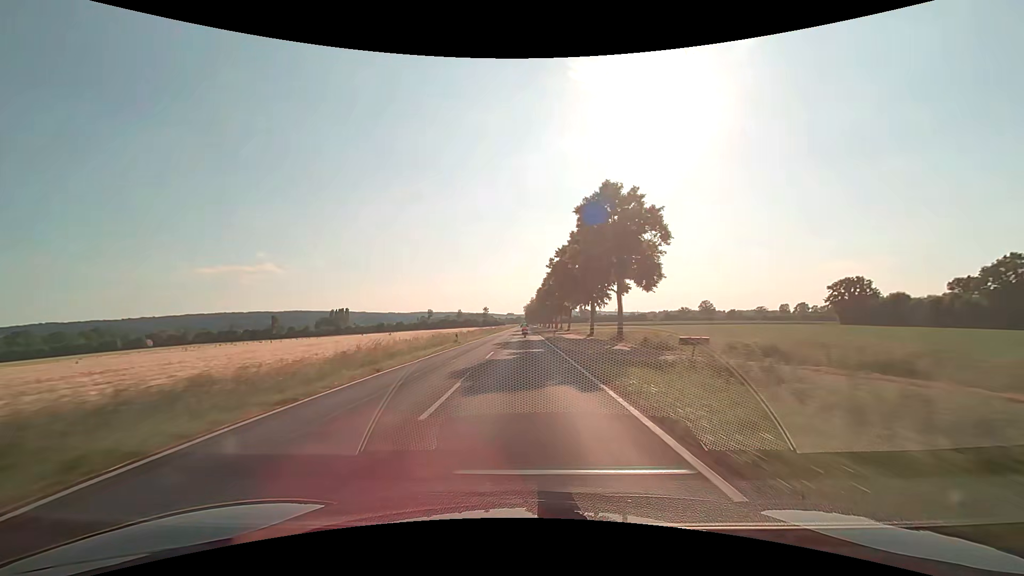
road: secondary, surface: asphalt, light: Day
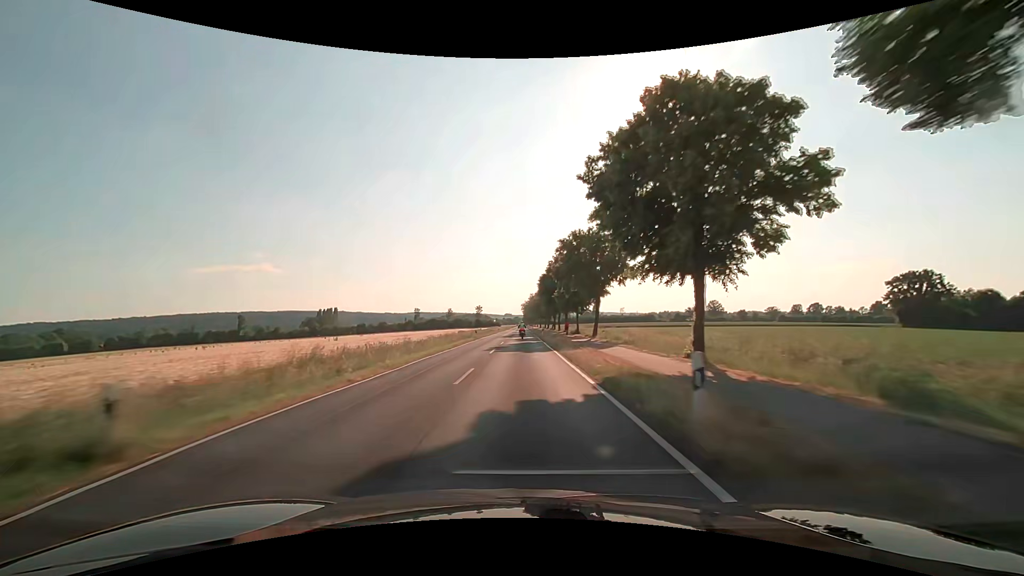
(0.0, +31.9) m; 0°
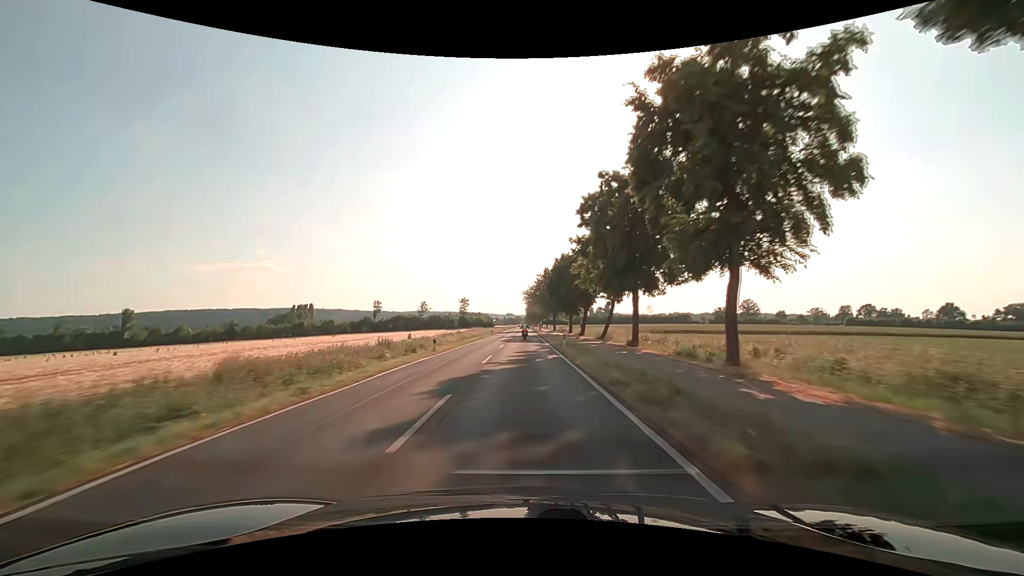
(0.0, +77.5) m; 0°
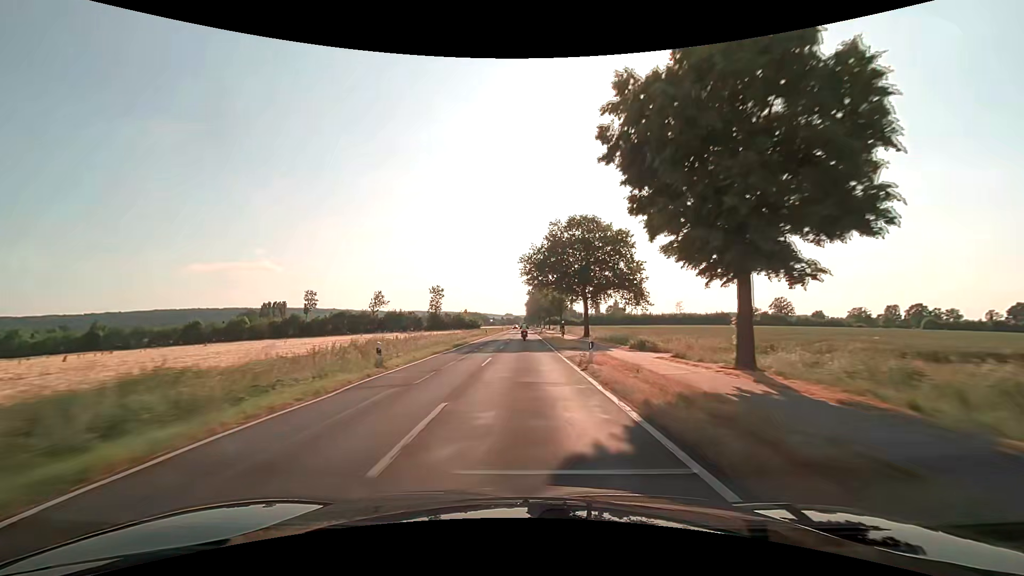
(+0.1, +60.6) m; 0°
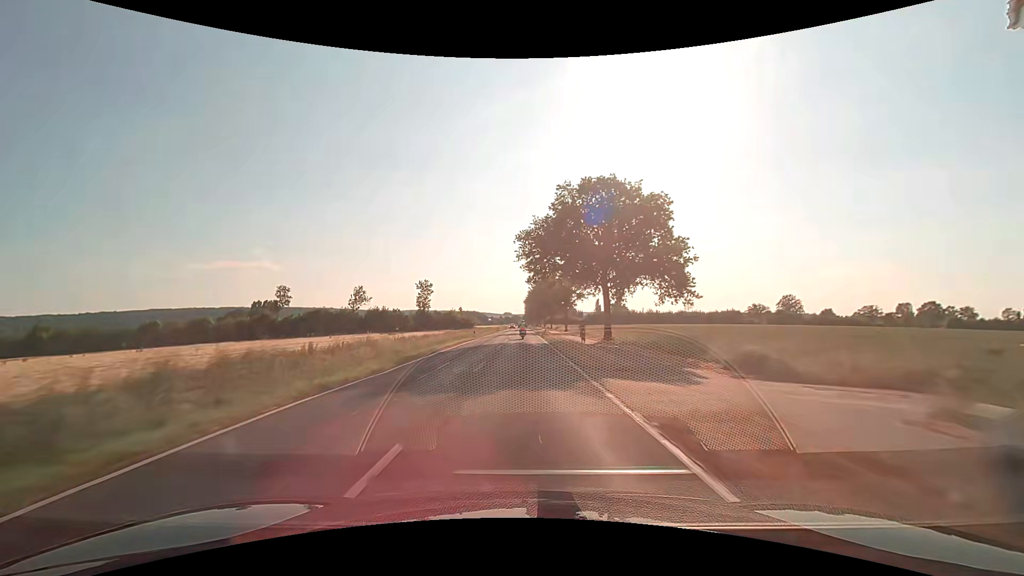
(+0.1, +14.9) m; +1°
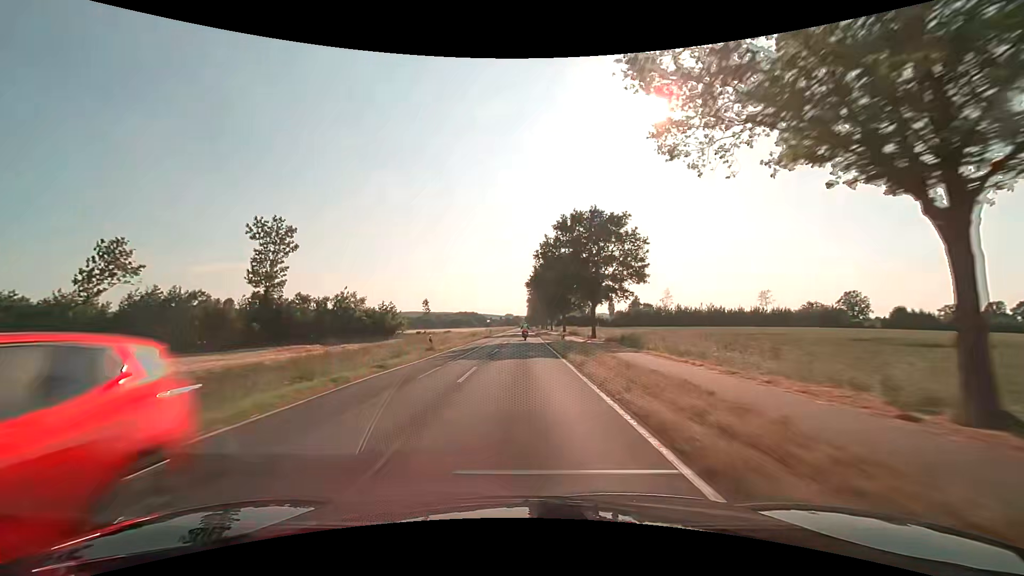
(0.0, +73.8) m; 0°
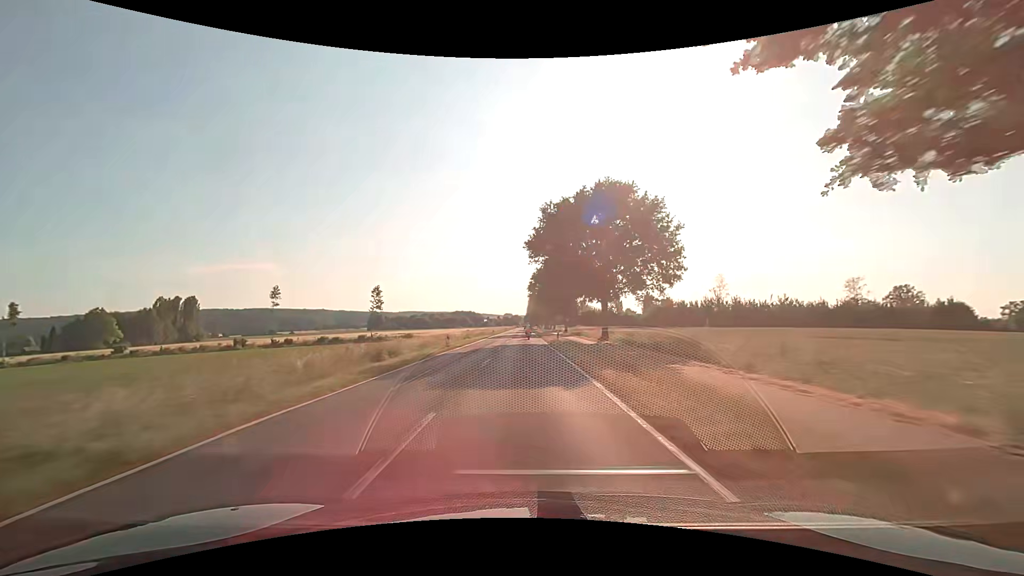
(0.0, +44.0) m; 0°
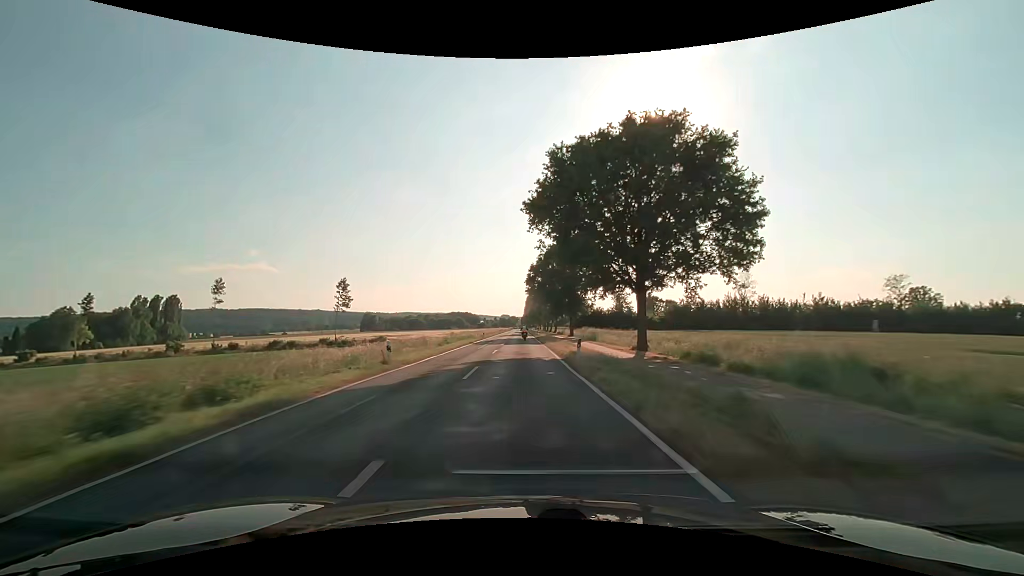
(+0.1, +14.6) m; 0°
(0, +10) (0, +20) (0, +30) (0, +40) (0, +50) (0, +60) (0, +70) (0, +80) (0, +90) (0, +100) m
